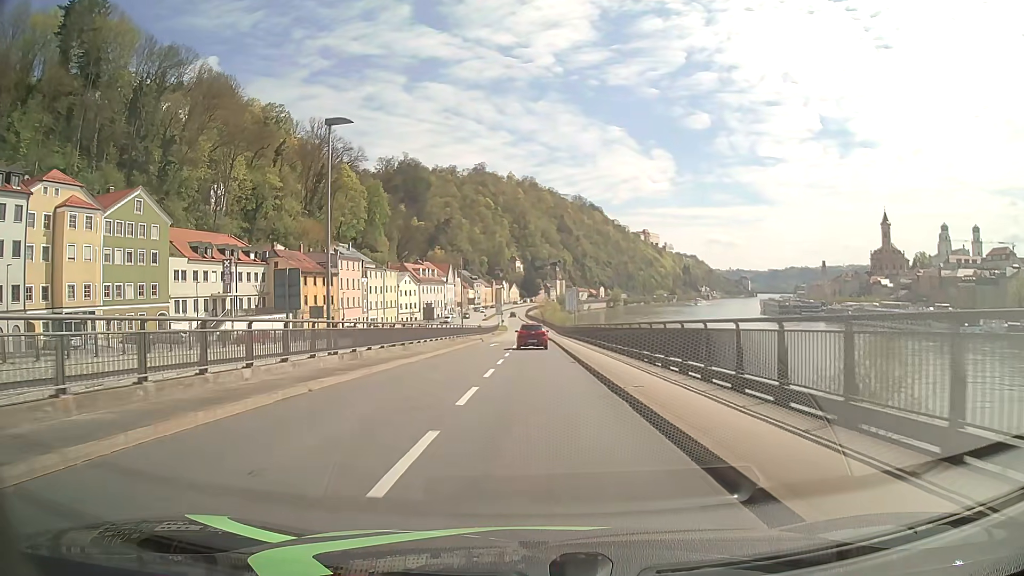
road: primary_link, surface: asphalt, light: Day
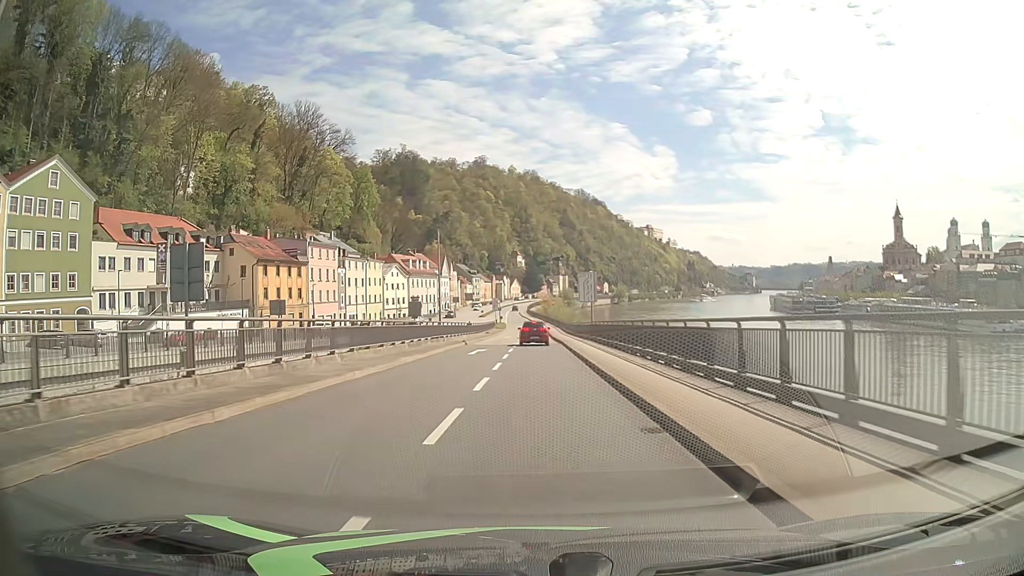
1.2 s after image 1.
(0.0, +15.7) m; 0°
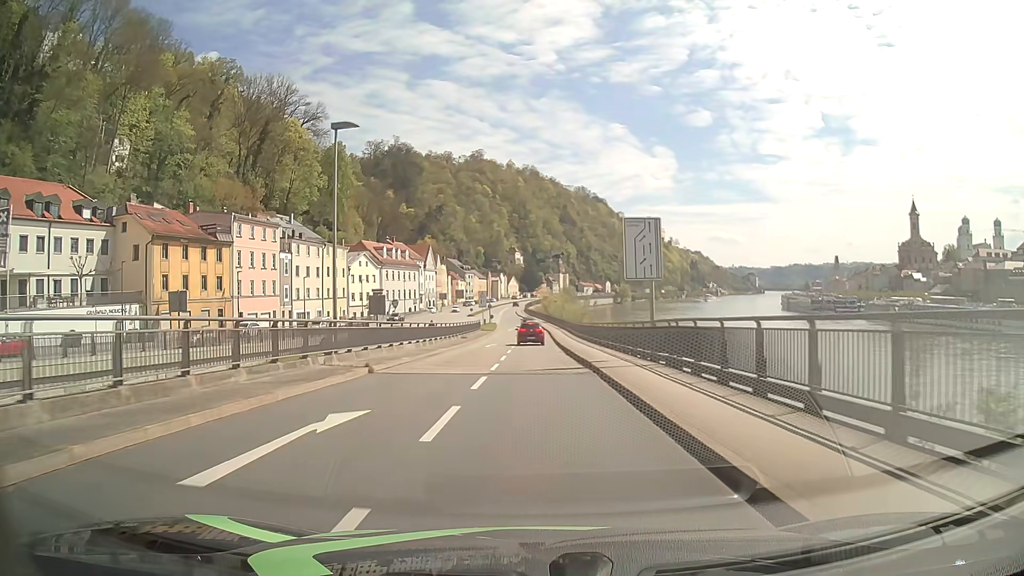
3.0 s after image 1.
(+0.1, +23.9) m; 0°
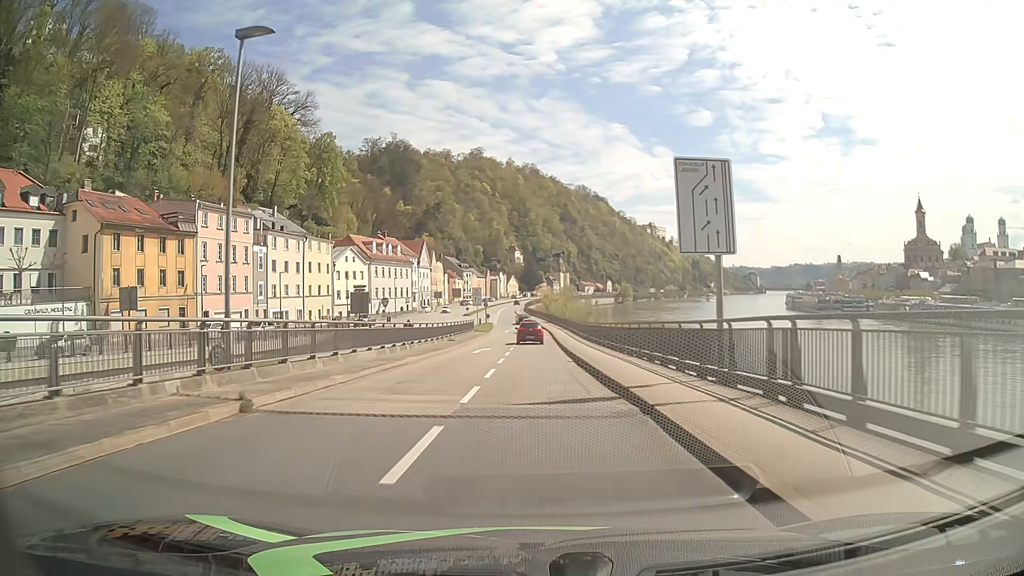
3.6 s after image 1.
(0.0, +8.1) m; 0°
